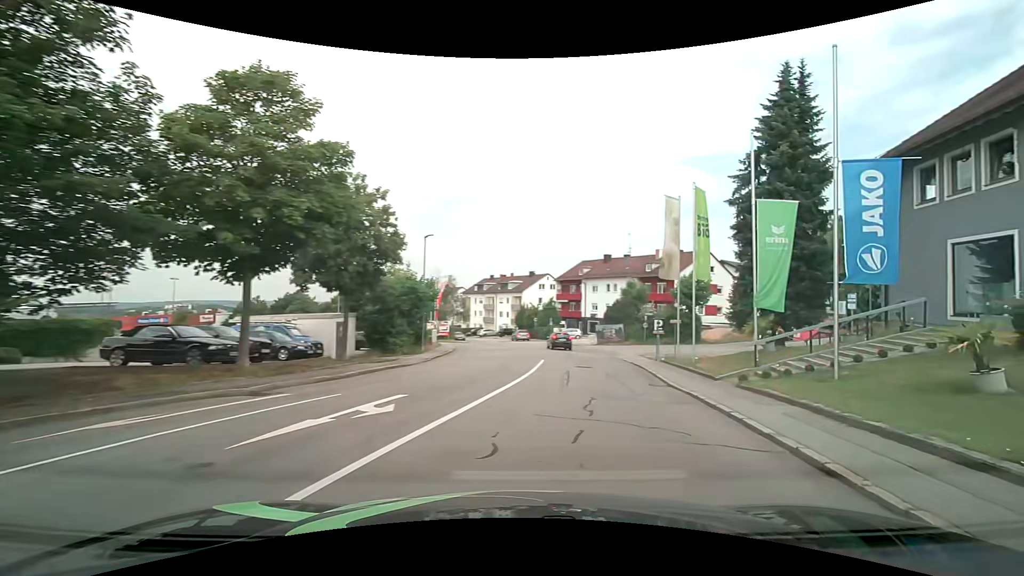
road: residential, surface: asphalt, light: Day
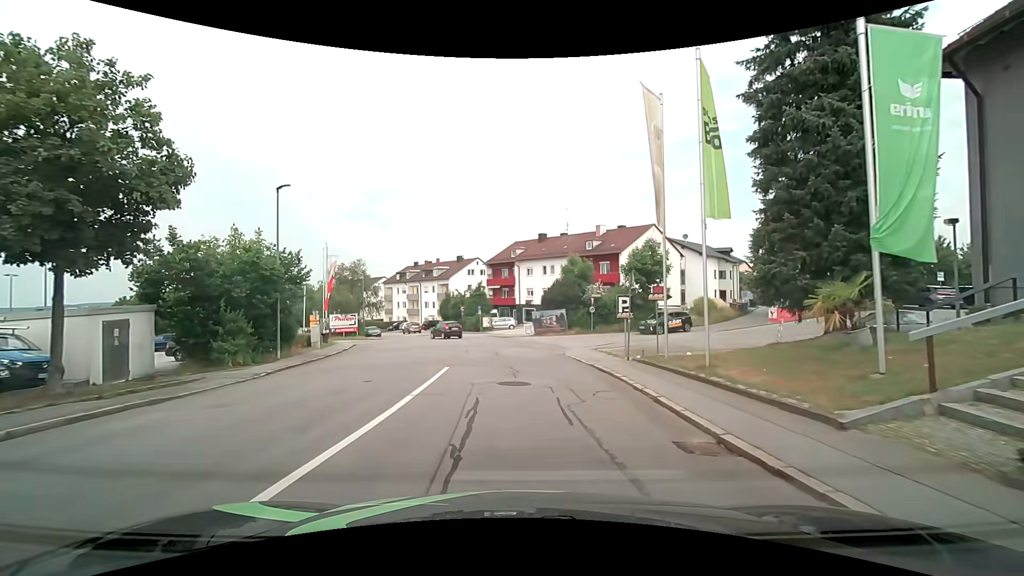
(+1.1, +10.4) m; +6°
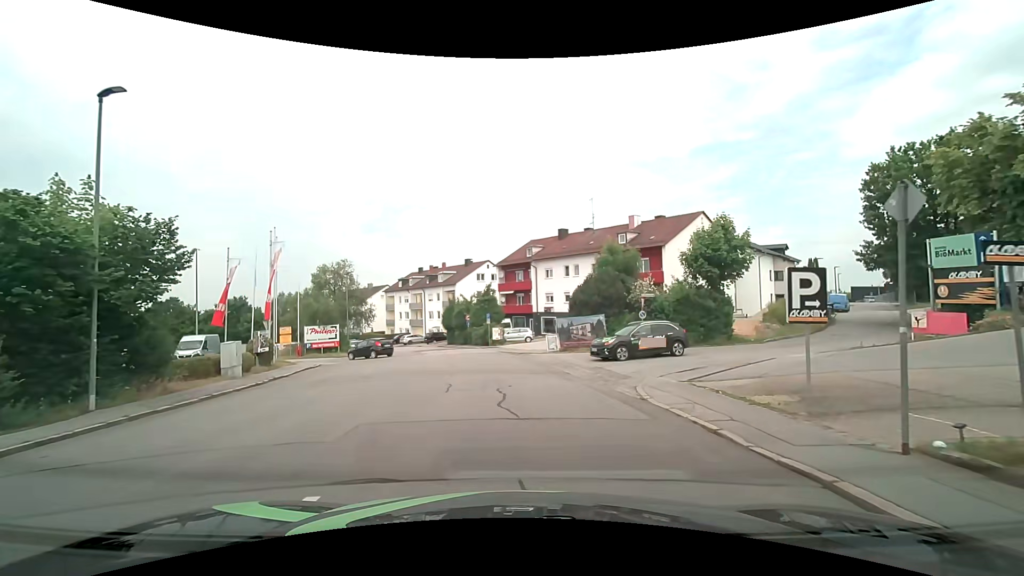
(-0.2, +11.0) m; -2°
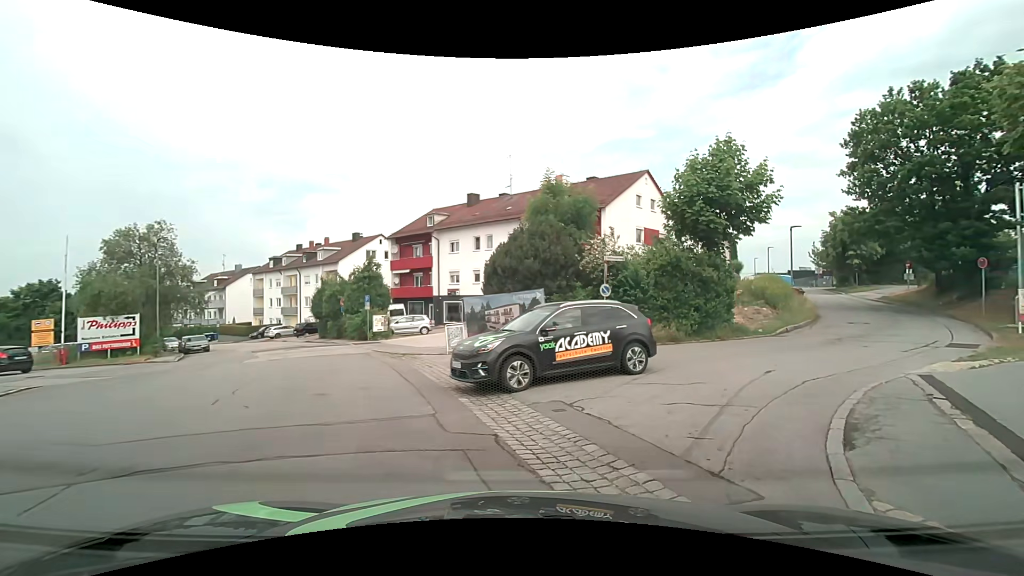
(+0.6, +11.5) m; +12°
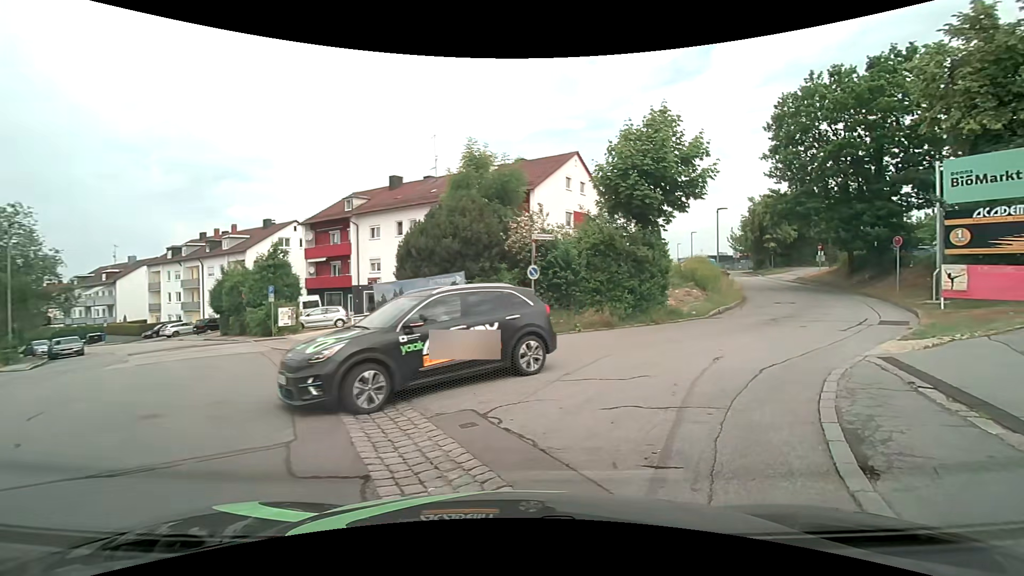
(+0.1, +1.9) m; +8°
